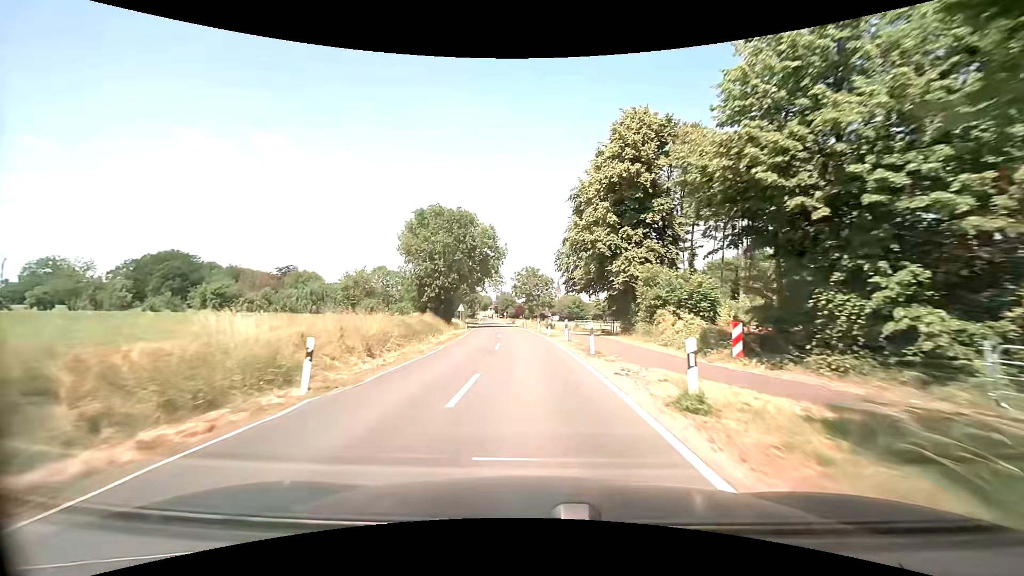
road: secondary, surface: asphalt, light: Day
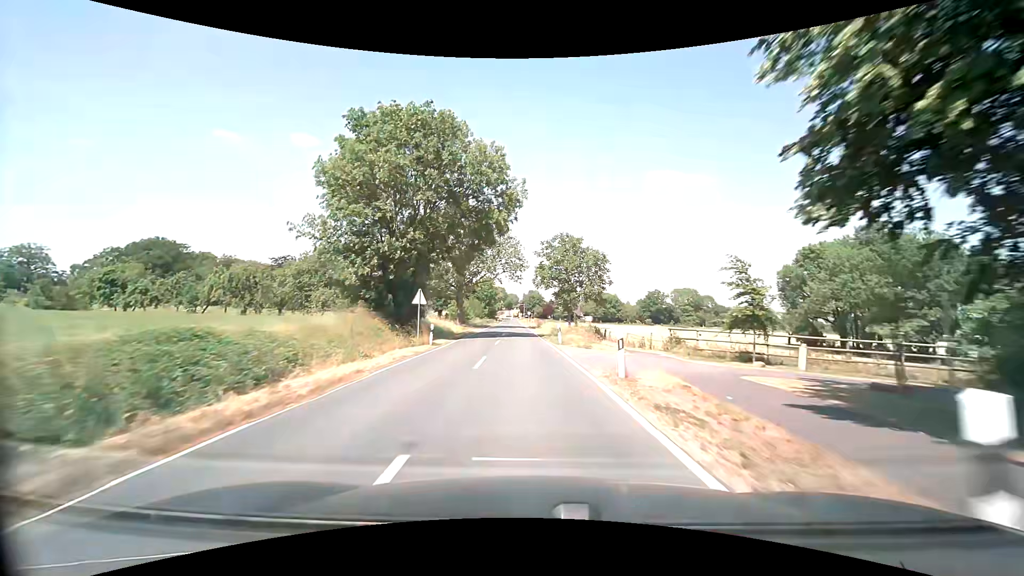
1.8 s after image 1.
(-0.7, +30.9) m; -3°
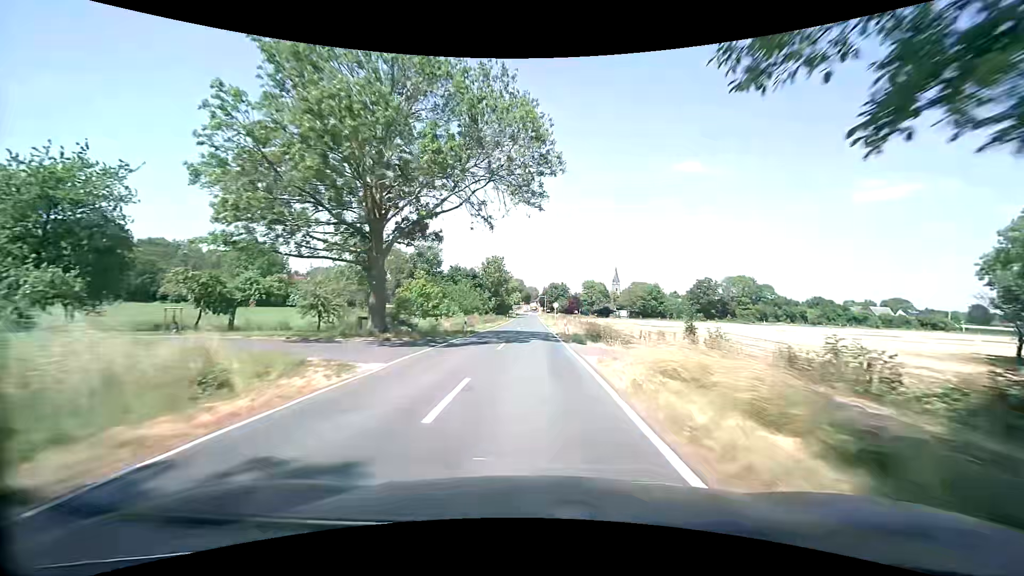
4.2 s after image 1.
(-1.3, +43.0) m; -3°
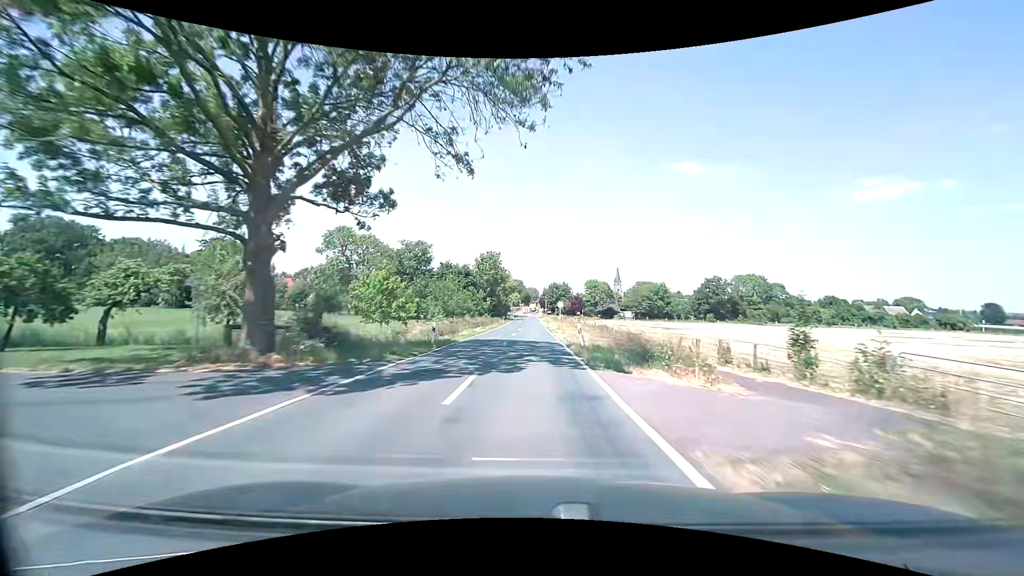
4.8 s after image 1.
(0.0, +10.7) m; 0°
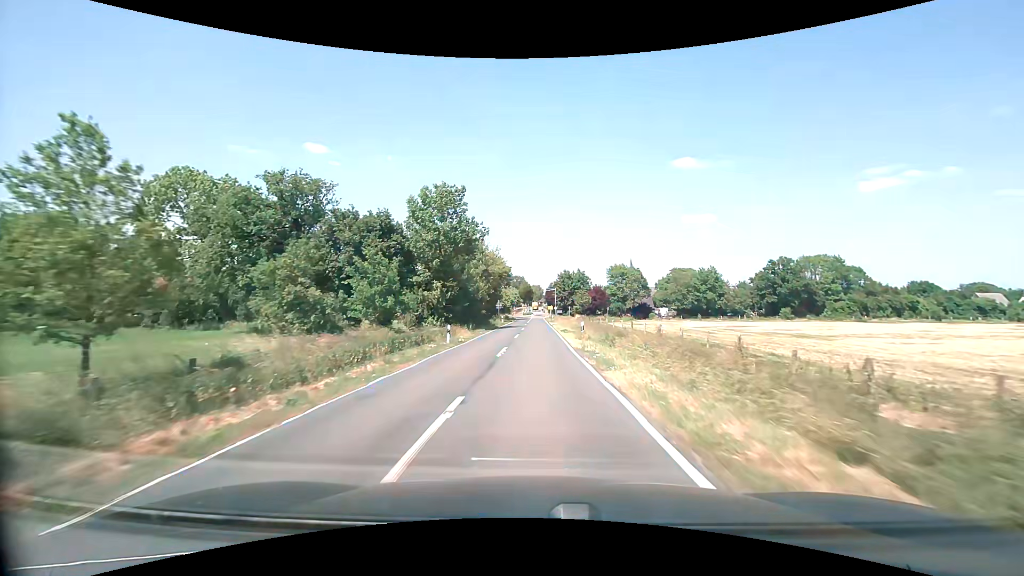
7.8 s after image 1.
(-0.3, +51.3) m; -1°
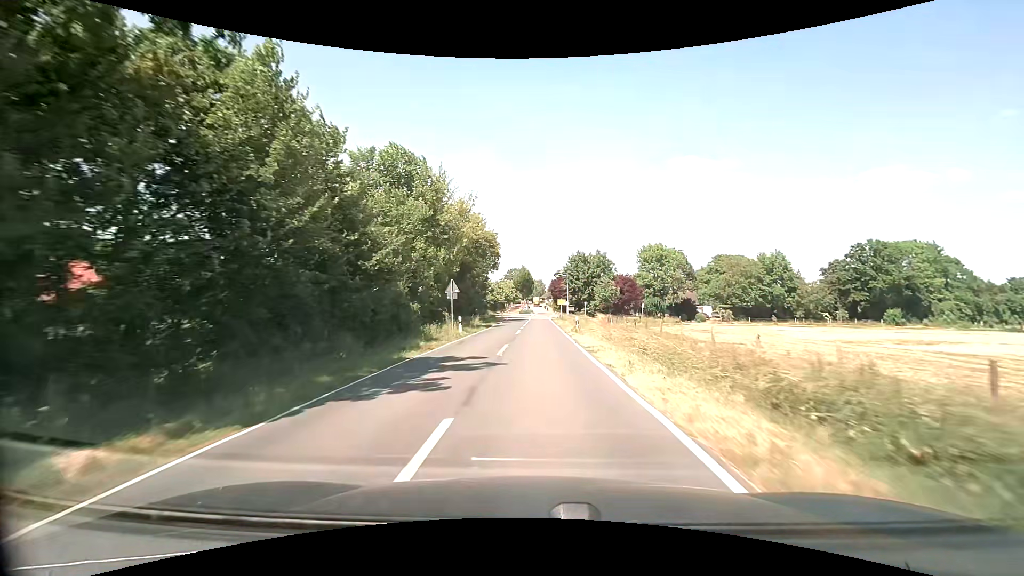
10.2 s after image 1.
(+0.1, +38.2) m; 0°
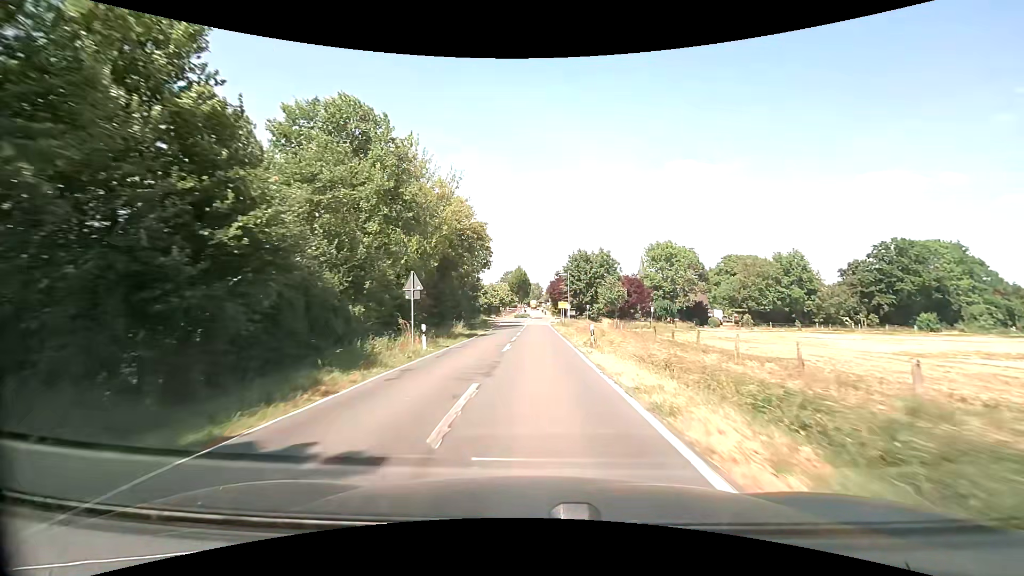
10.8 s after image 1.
(0.0, +8.7) m; 0°
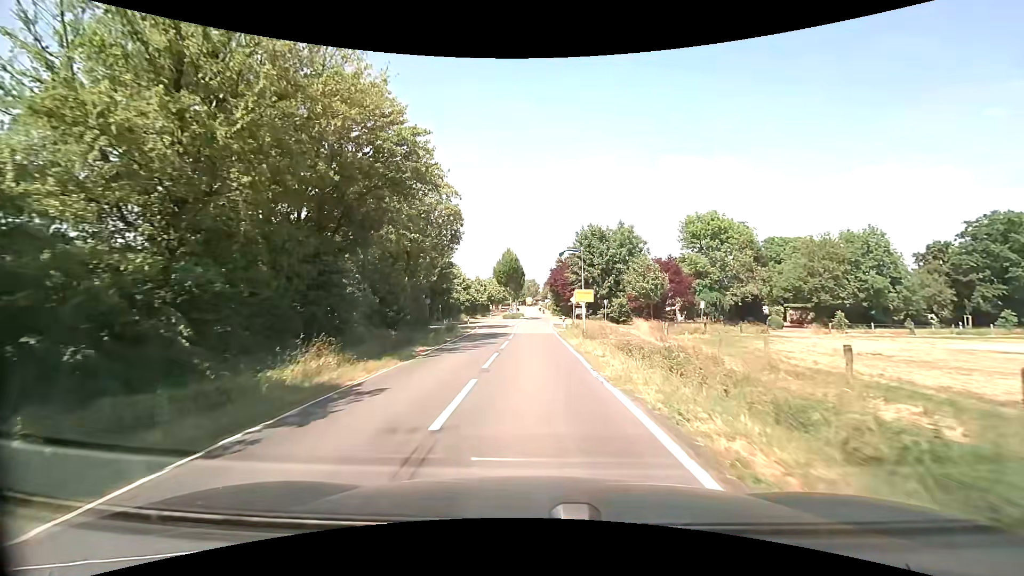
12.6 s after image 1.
(+0.1, +23.4) m; +1°
(0, +10) (0, +20) (0, +30) (0, +40) (0, +50) (0, +60) (+1, +70) (0, +80) (0, +90) (-1, +100) m
